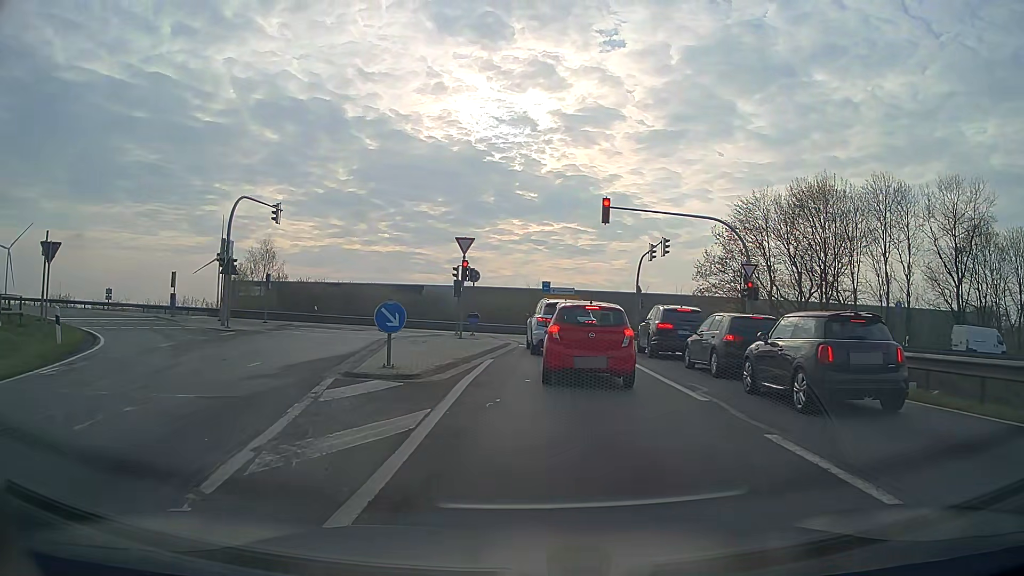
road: motorway_link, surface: asphalt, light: Day
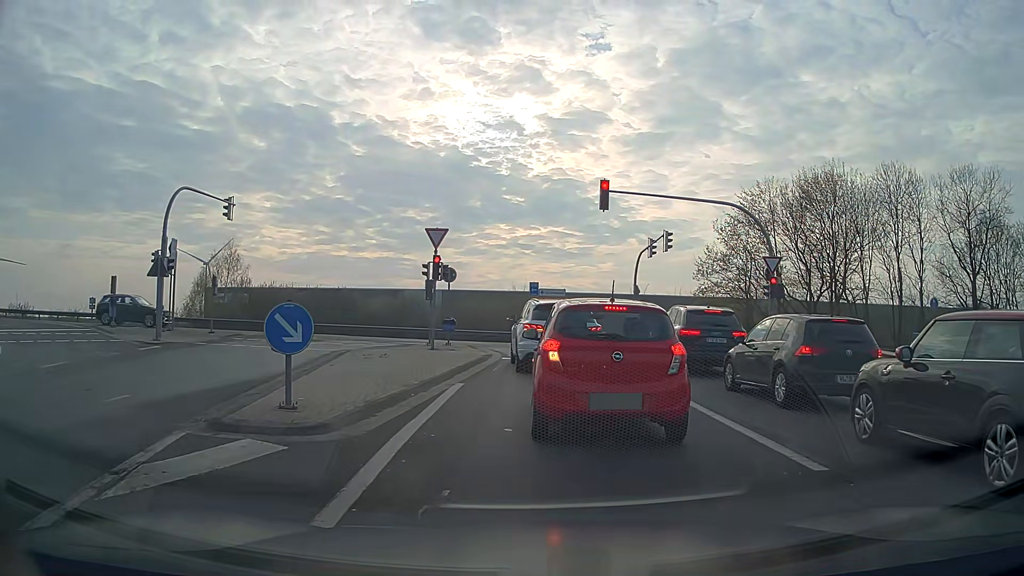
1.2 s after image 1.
(0.0, +4.6) m; 0°
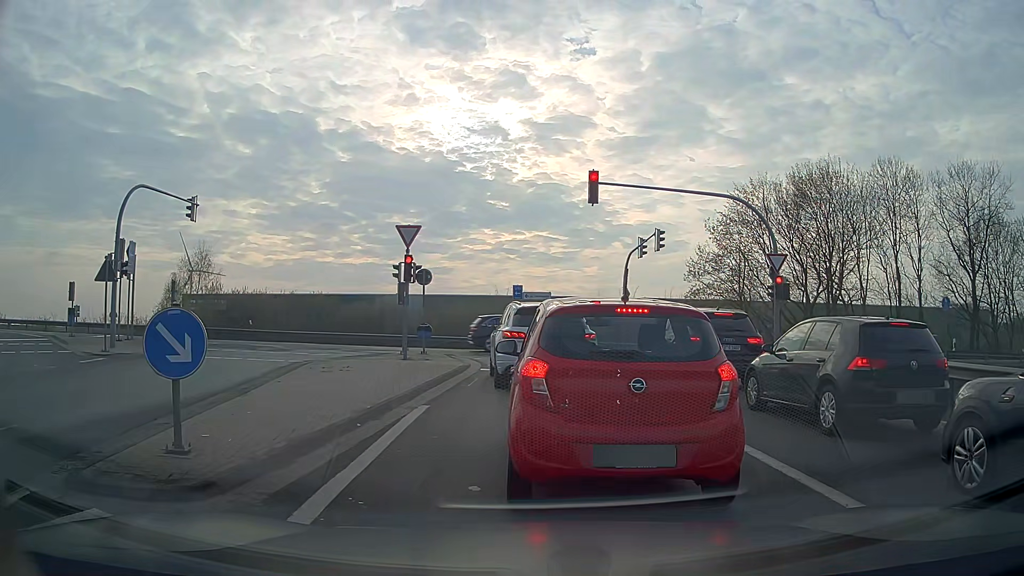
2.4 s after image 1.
(0.0, +2.2) m; +1°
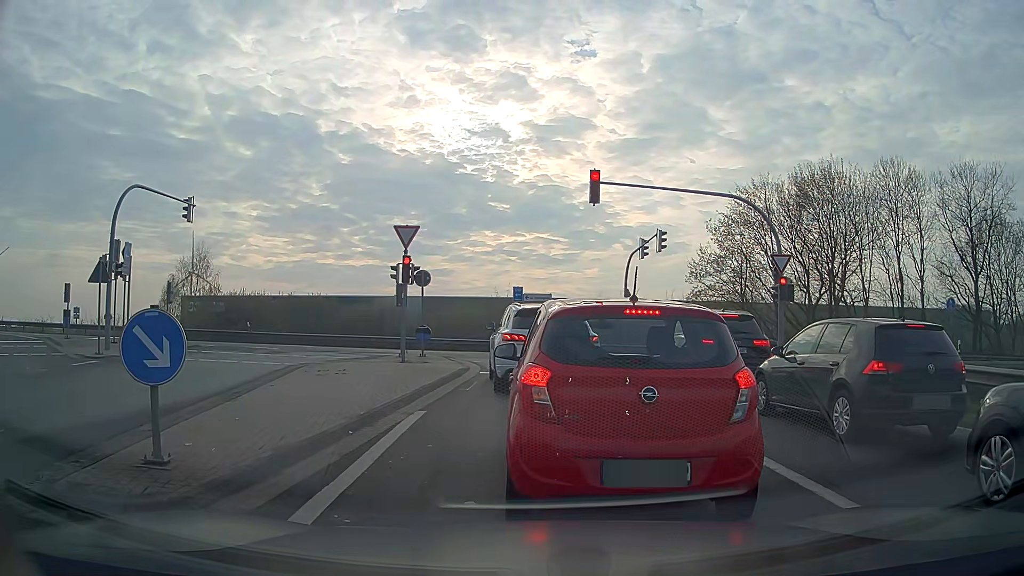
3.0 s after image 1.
(0.0, +0.4) m; 0°
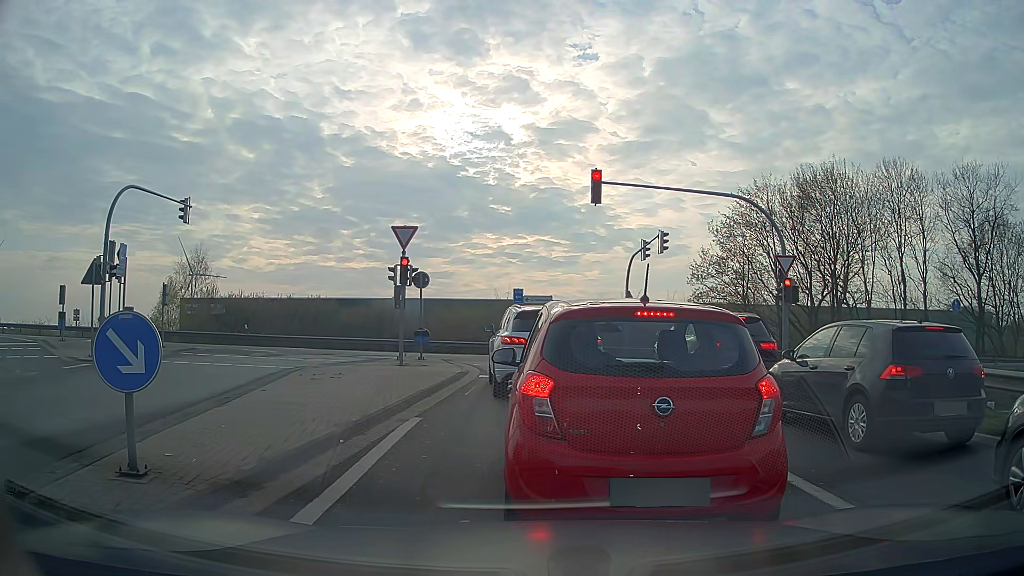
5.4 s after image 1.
(0.0, +0.5) m; 0°
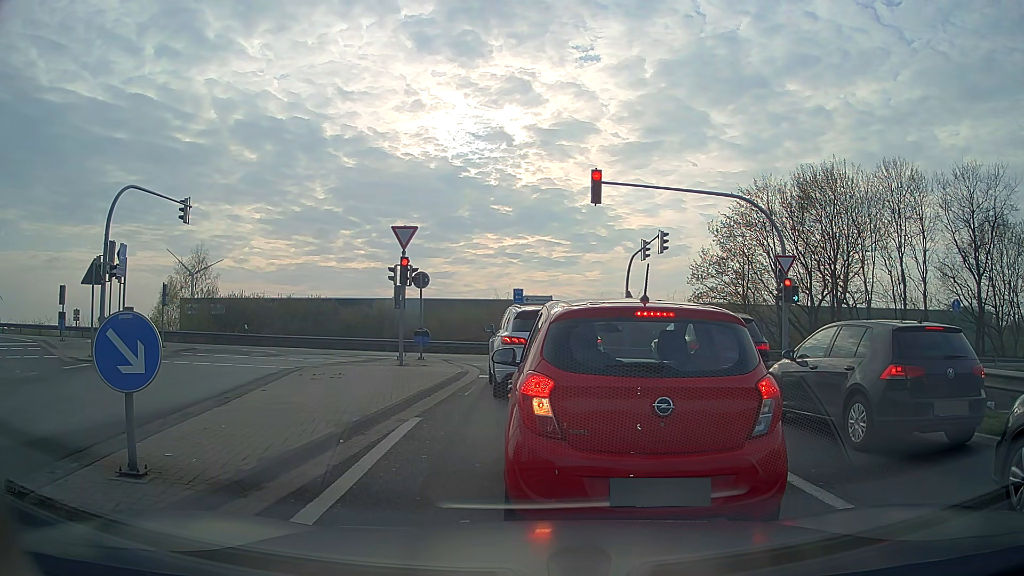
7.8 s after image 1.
(0.0, 0.0) m; 0°
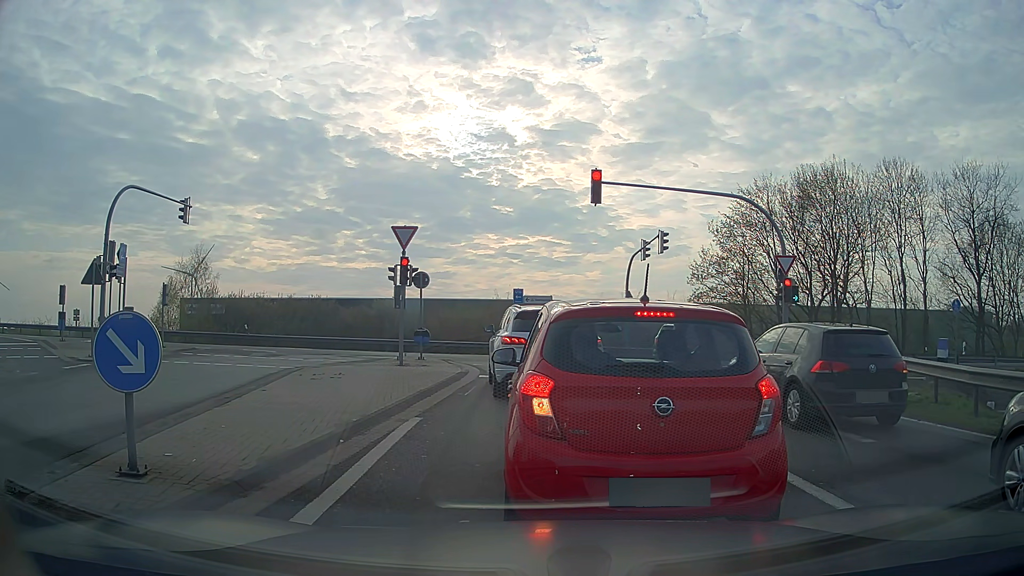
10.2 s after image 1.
(0.0, 0.0) m; 0°
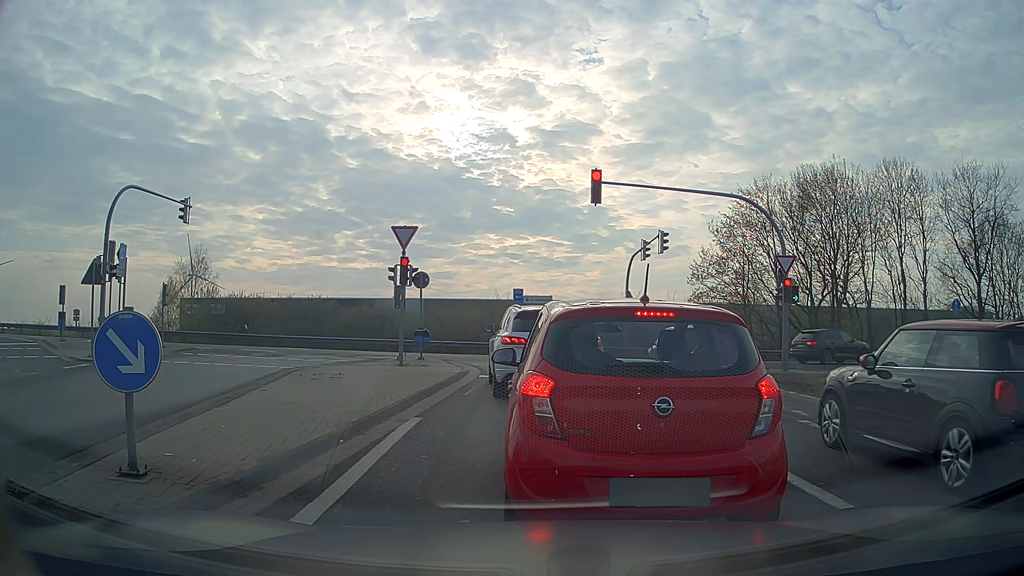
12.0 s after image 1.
(0.0, 0.0) m; 0°
(0, +10) (0, +20) (-2, +29) (-10, +35) (-20, +36) (-30, +35) (-40, +34) (-50, +33) (-60, +31) (-70, +30) m
